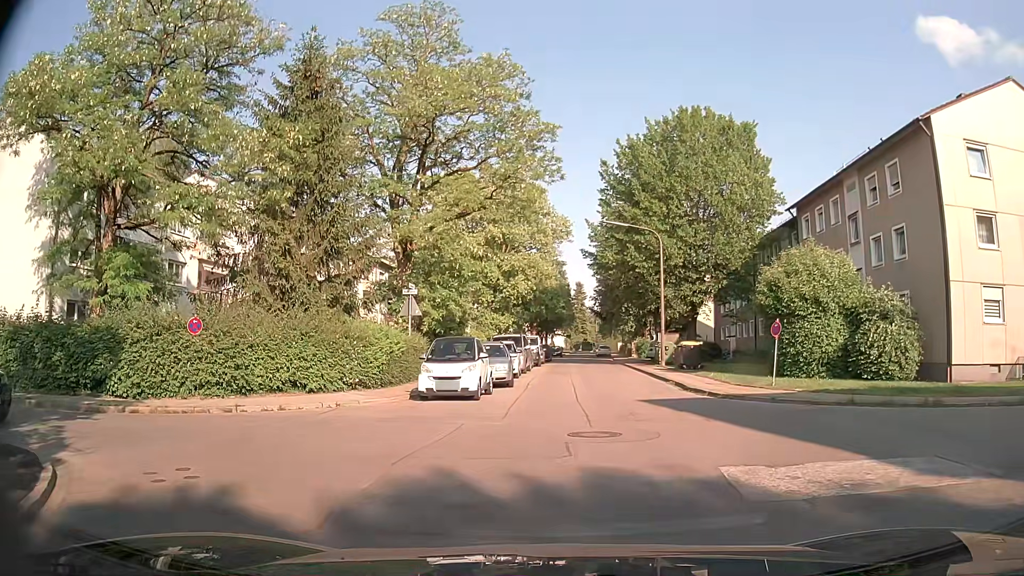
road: residential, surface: asphalt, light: Day
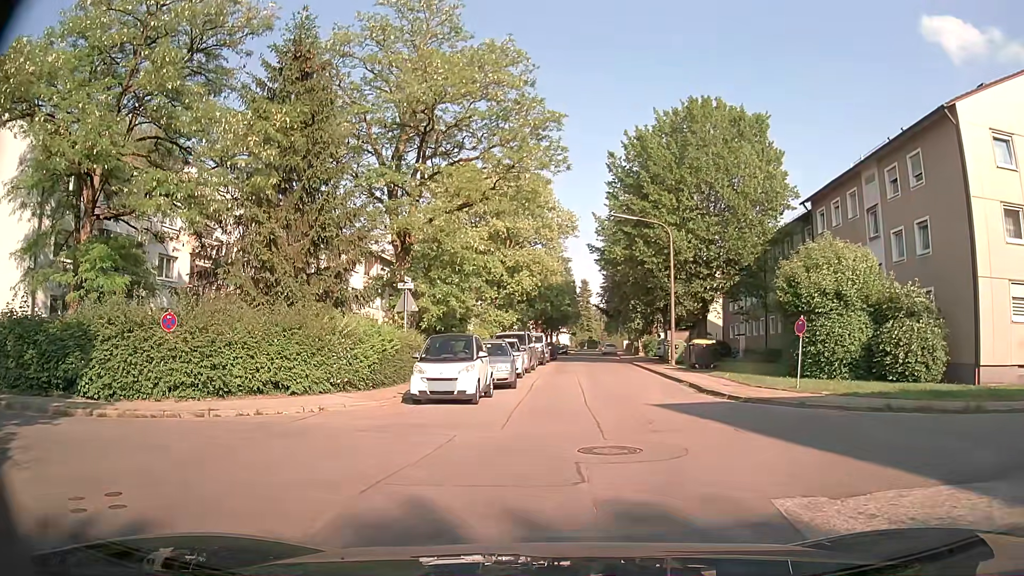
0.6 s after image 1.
(0.0, +1.6) m; 0°
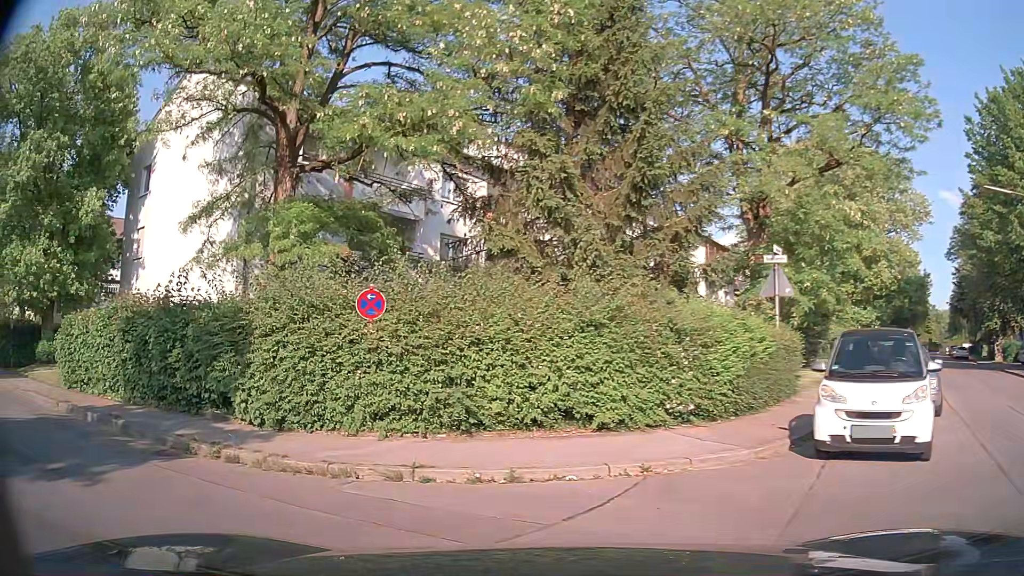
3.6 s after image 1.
(-1.1, +7.0) m; -26°
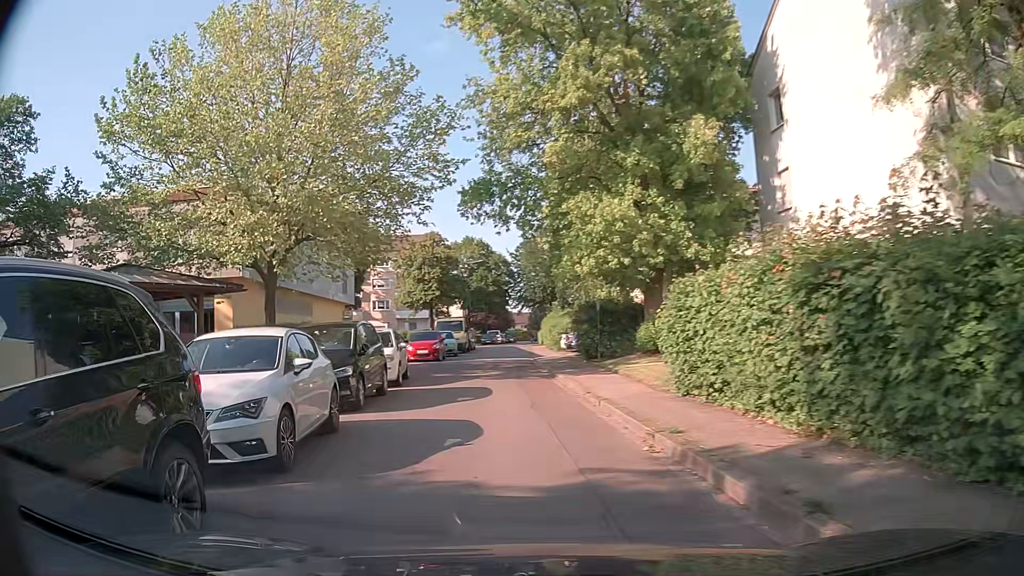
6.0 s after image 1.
(-4.0, +7.3) m; -55°
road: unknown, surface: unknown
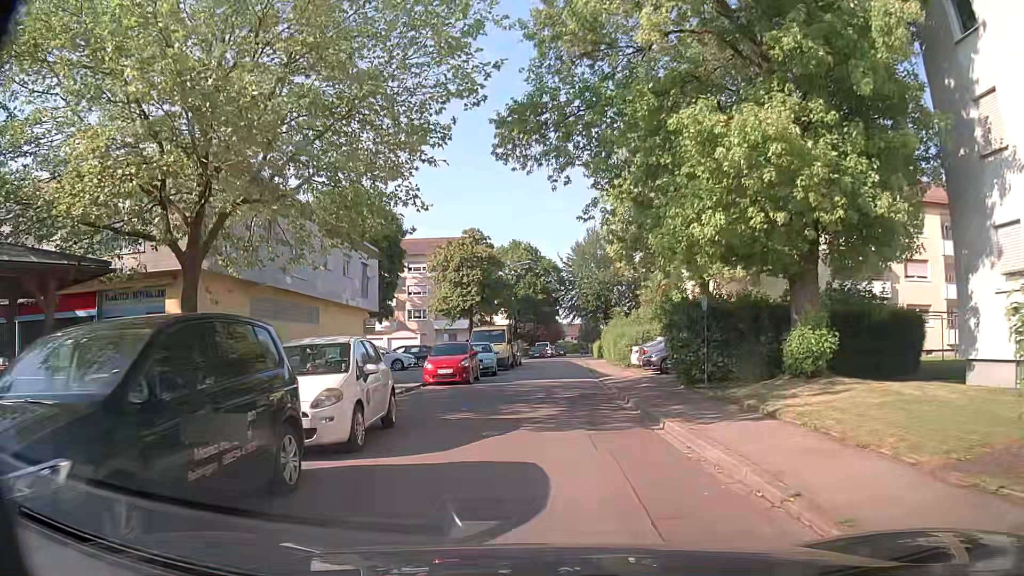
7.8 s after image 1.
(-0.8, +9.0) m; -7°
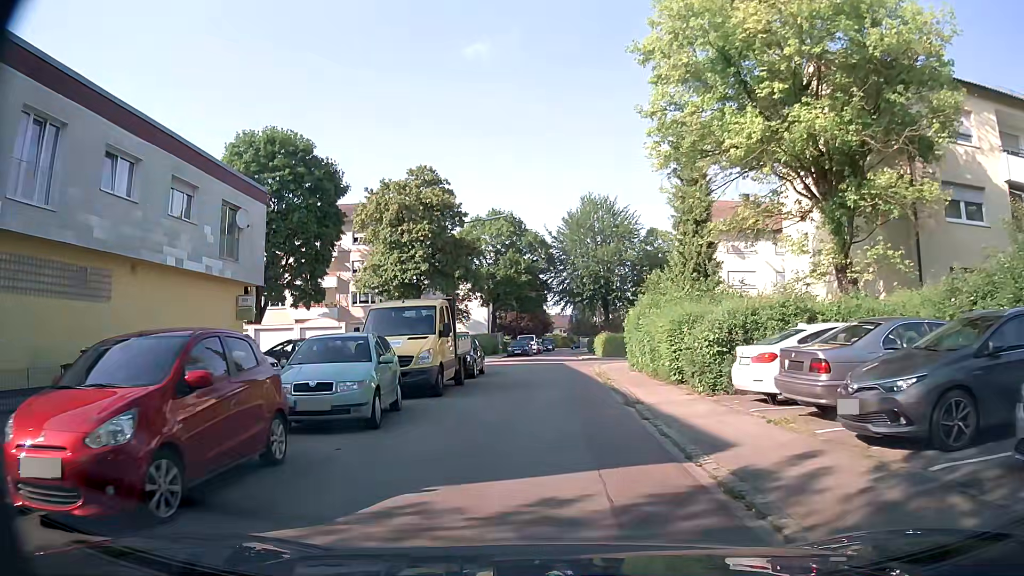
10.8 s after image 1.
(+0.6, +18.6) m; +2°
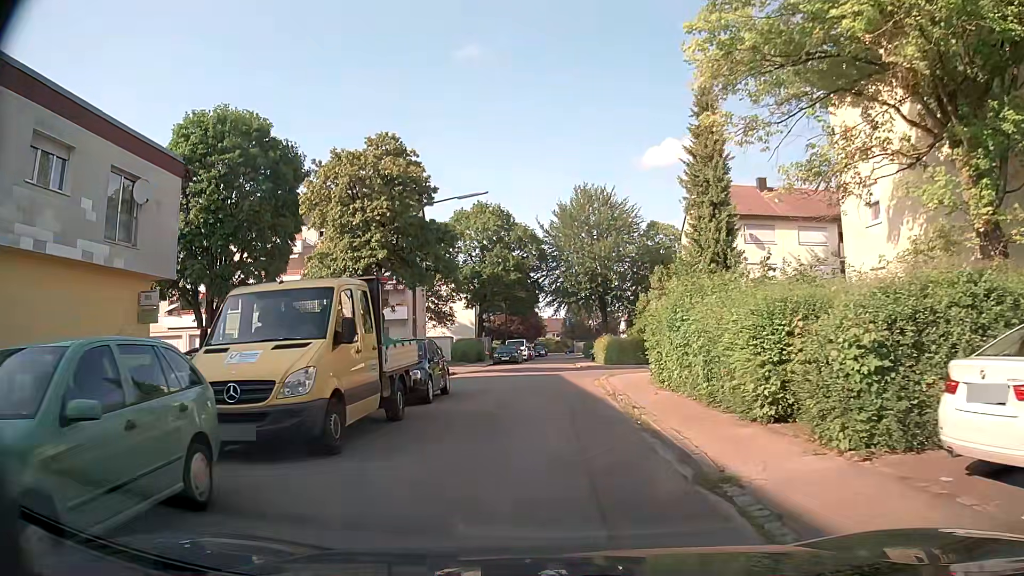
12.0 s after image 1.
(+0.1, +7.3) m; +1°
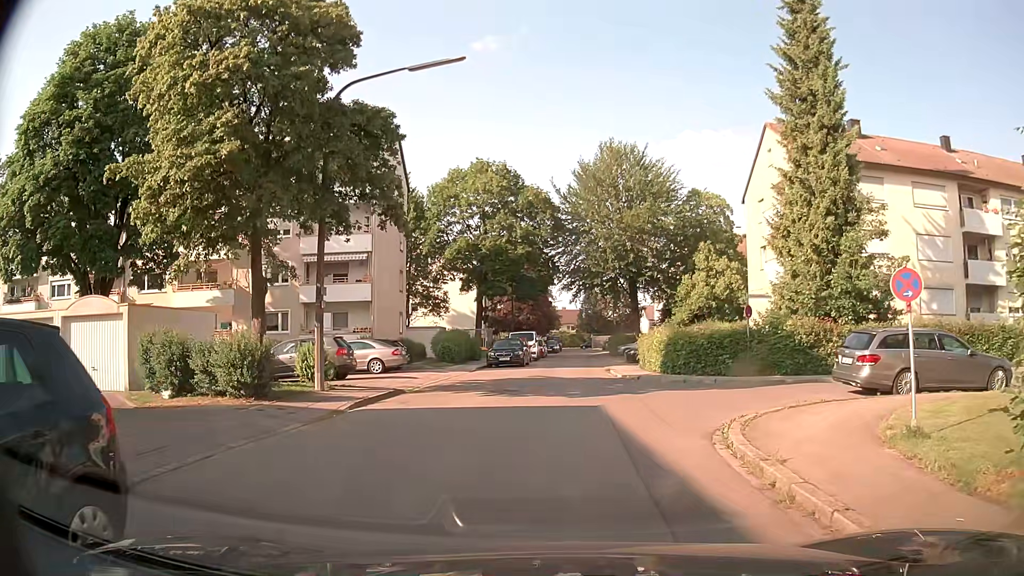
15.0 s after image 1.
(-0.2, +14.6) m; 0°
